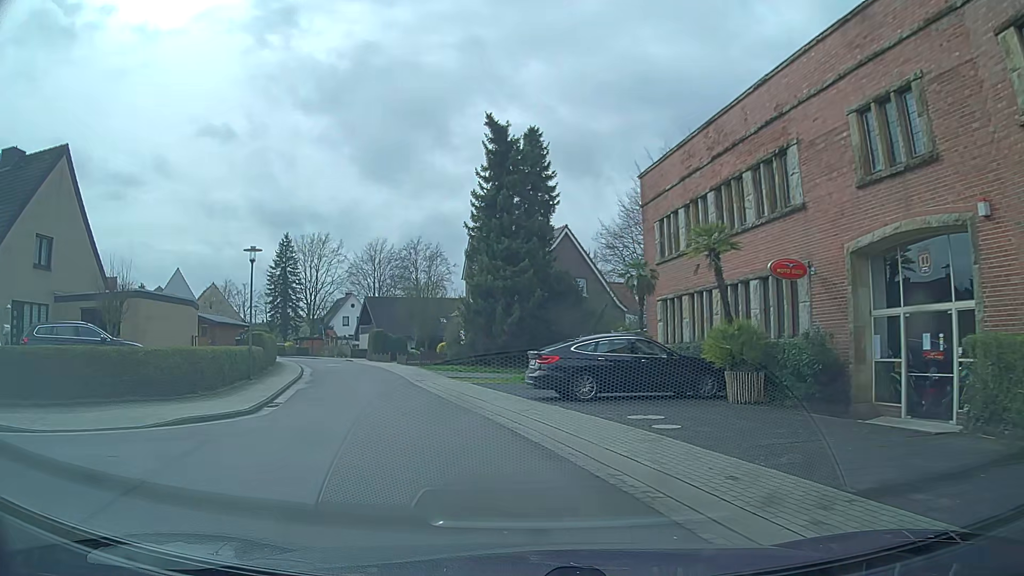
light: Day
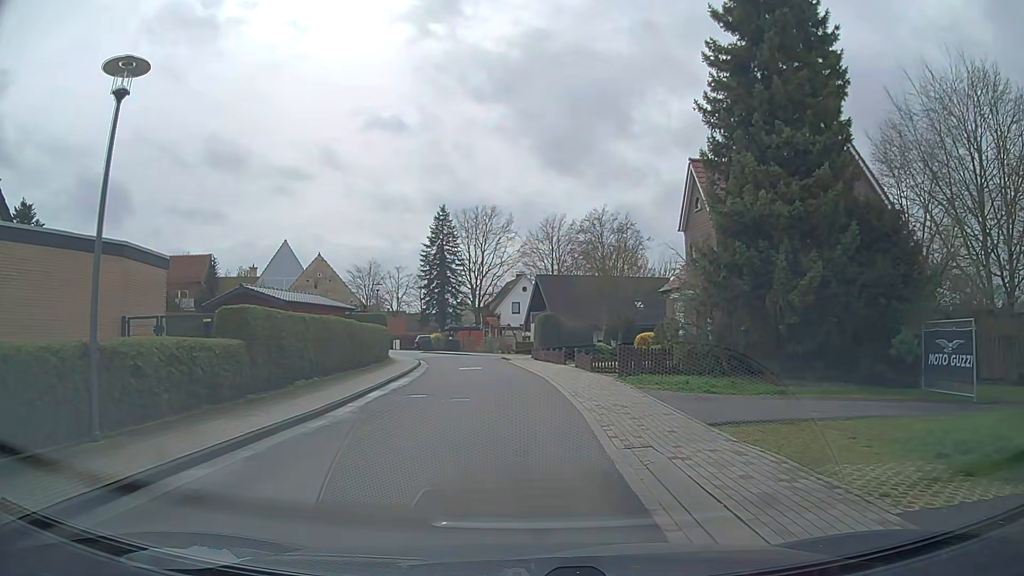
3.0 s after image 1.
(-3.0, +18.8) m; -17°
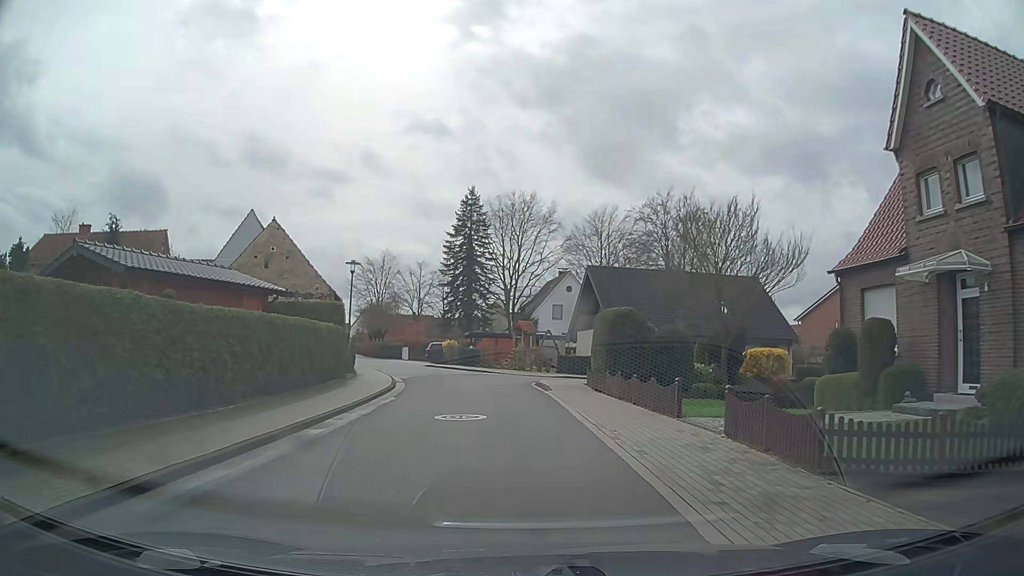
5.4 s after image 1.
(-0.3, +16.6) m; -3°
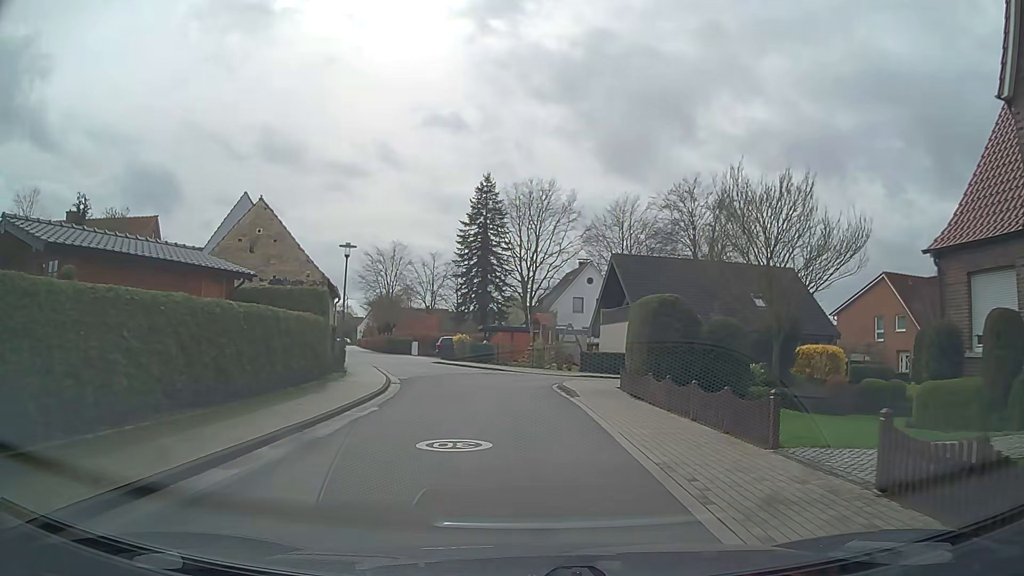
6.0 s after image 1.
(0.0, +4.1) m; -1°
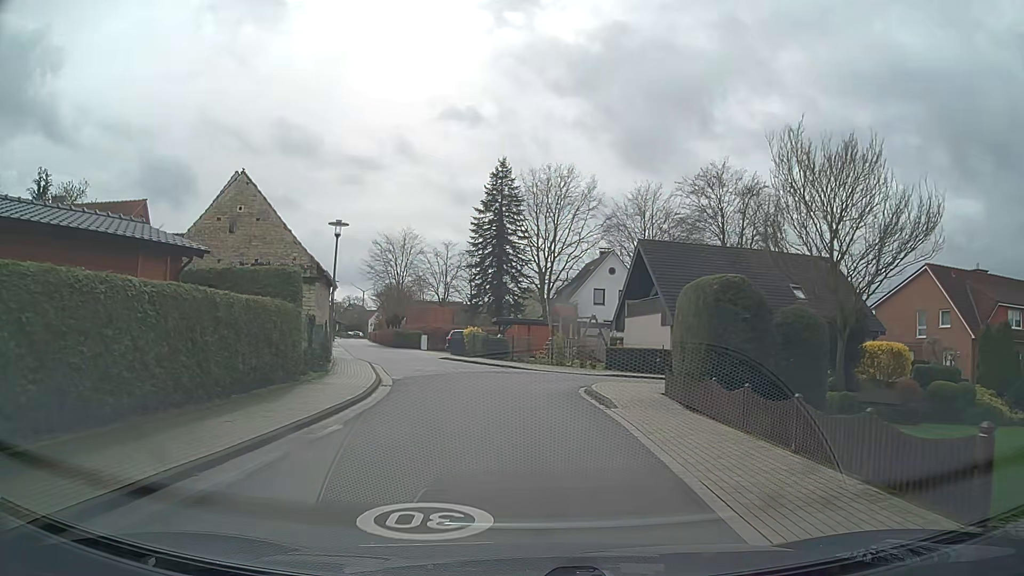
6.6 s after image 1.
(0.0, +4.0) m; -2°
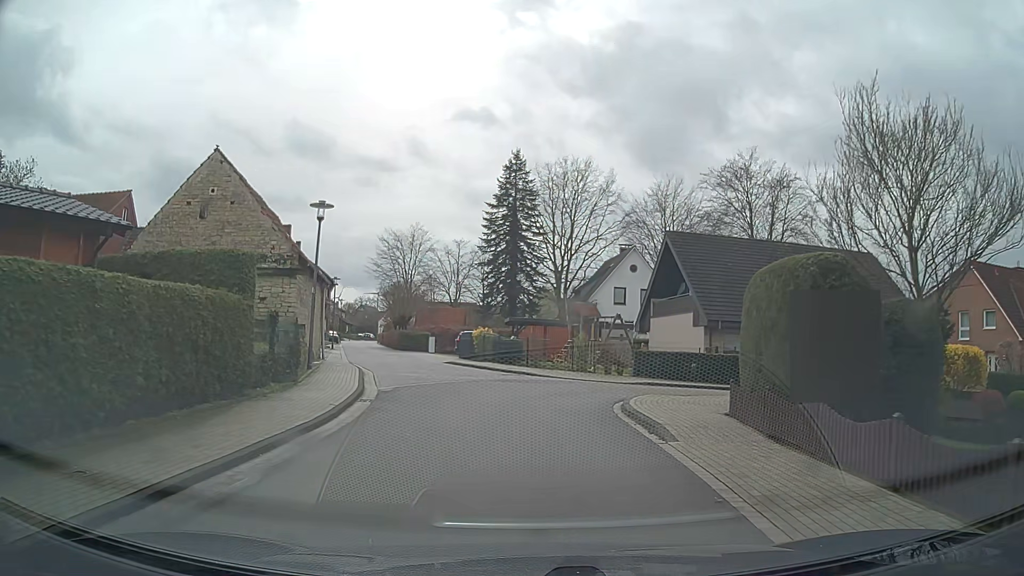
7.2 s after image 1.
(0.0, +3.9) m; -1°
